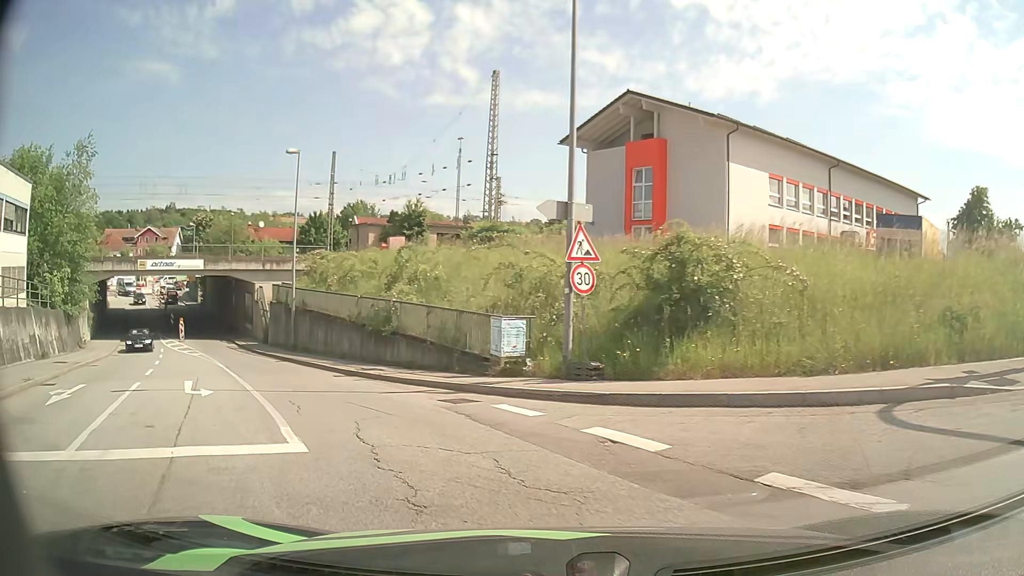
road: tertiary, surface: asphalt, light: Day
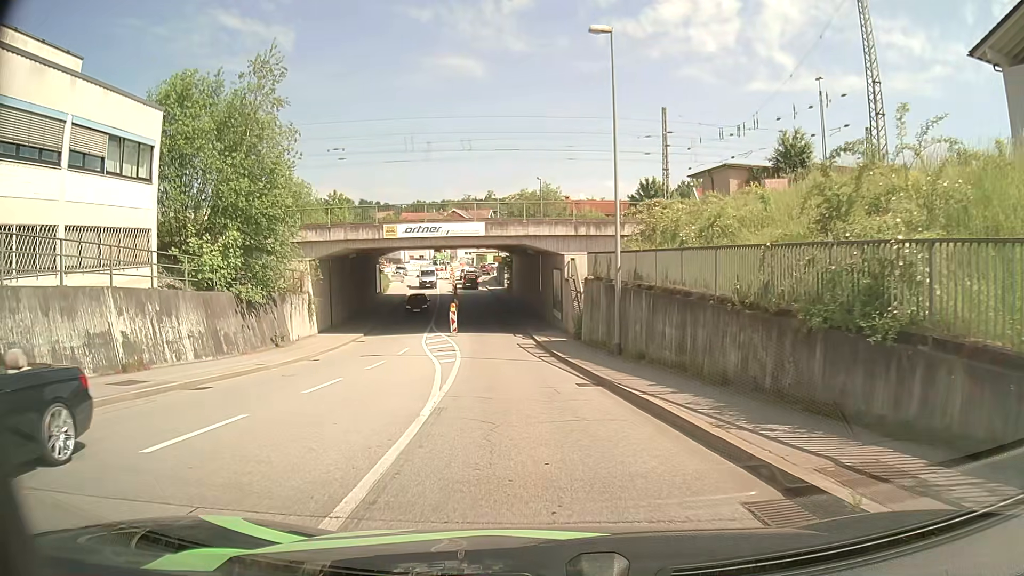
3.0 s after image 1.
(-4.4, +13.8) m; -29°
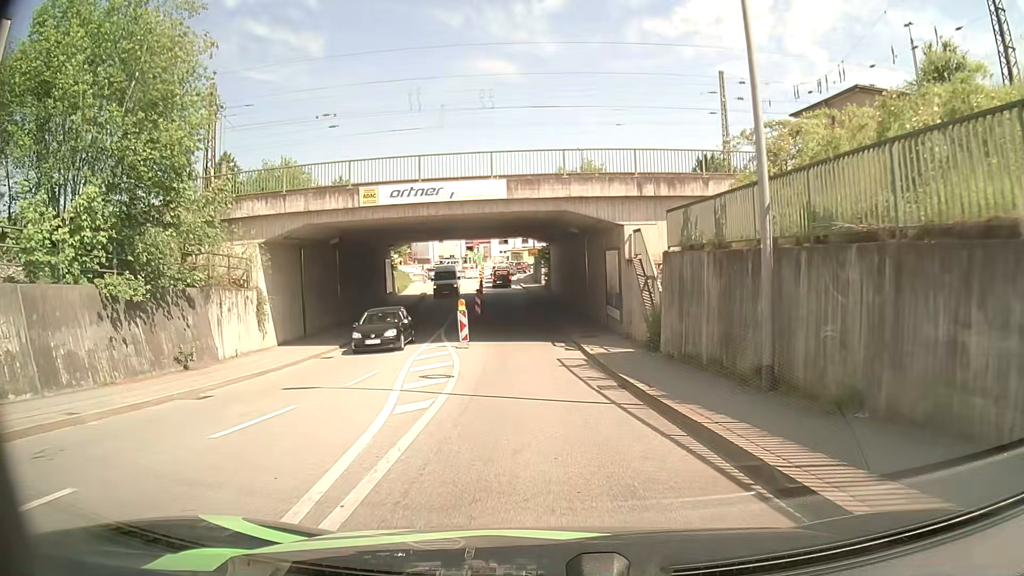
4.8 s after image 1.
(-0.5, +11.0) m; -4°
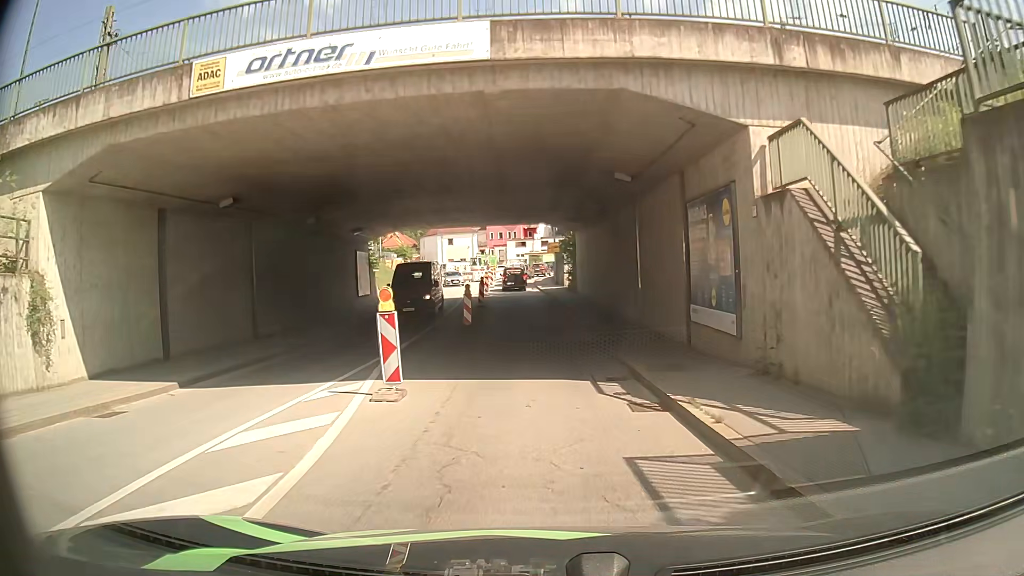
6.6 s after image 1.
(-0.2, +13.3) m; -2°
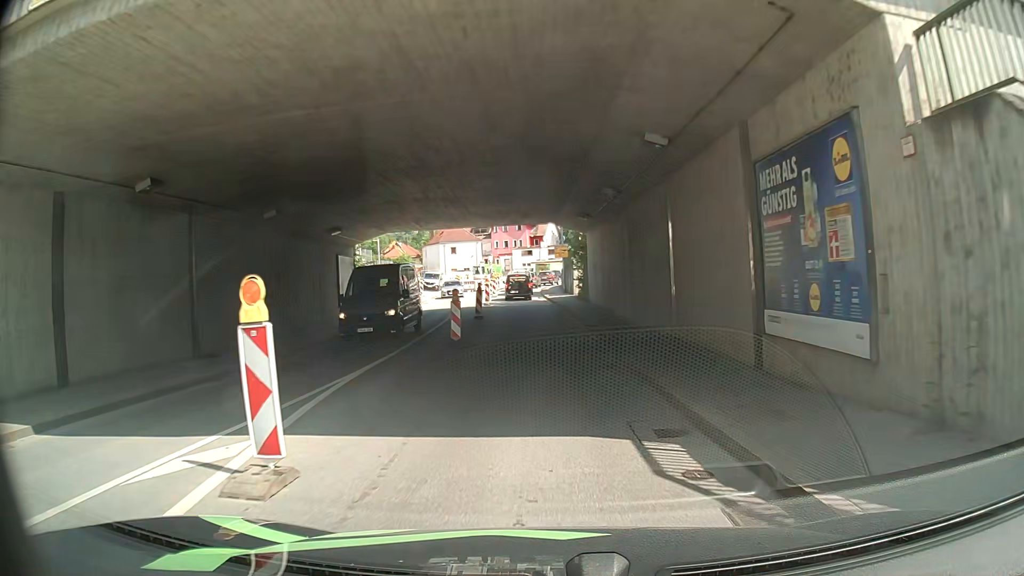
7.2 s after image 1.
(0.0, +4.9) m; 0°
